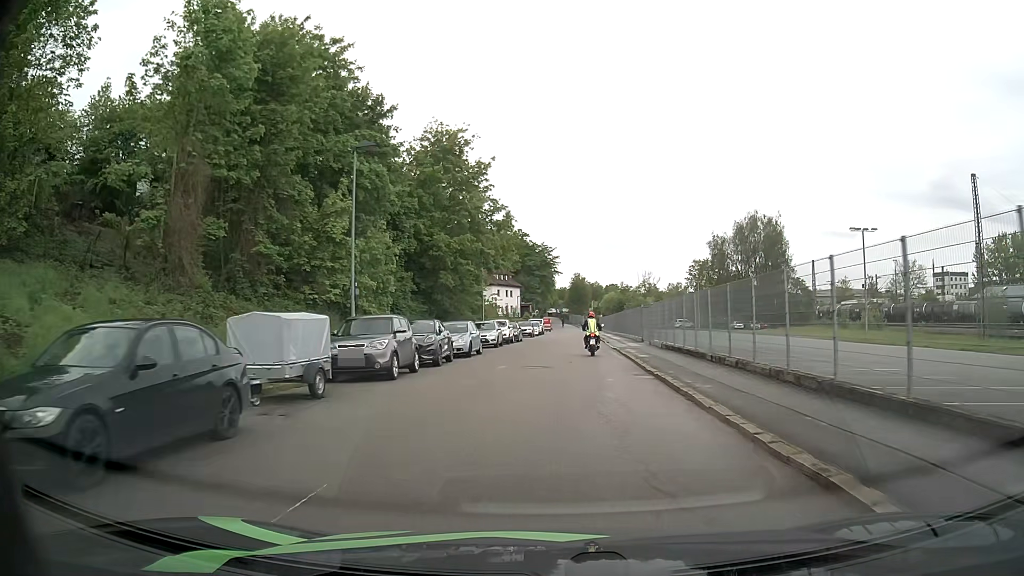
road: residential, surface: asphalt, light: Day
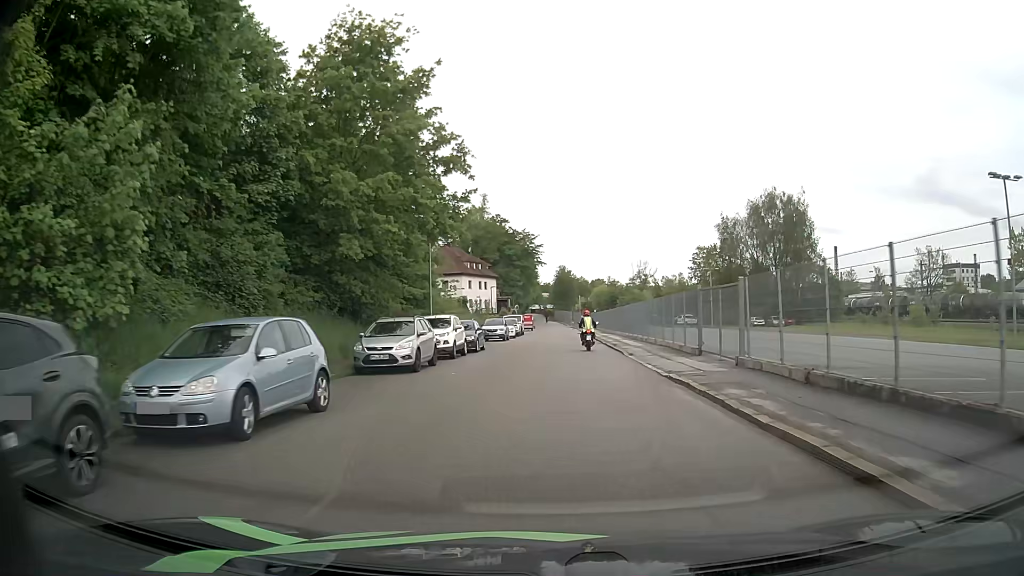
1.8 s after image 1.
(+0.3, +19.4) m; +1°
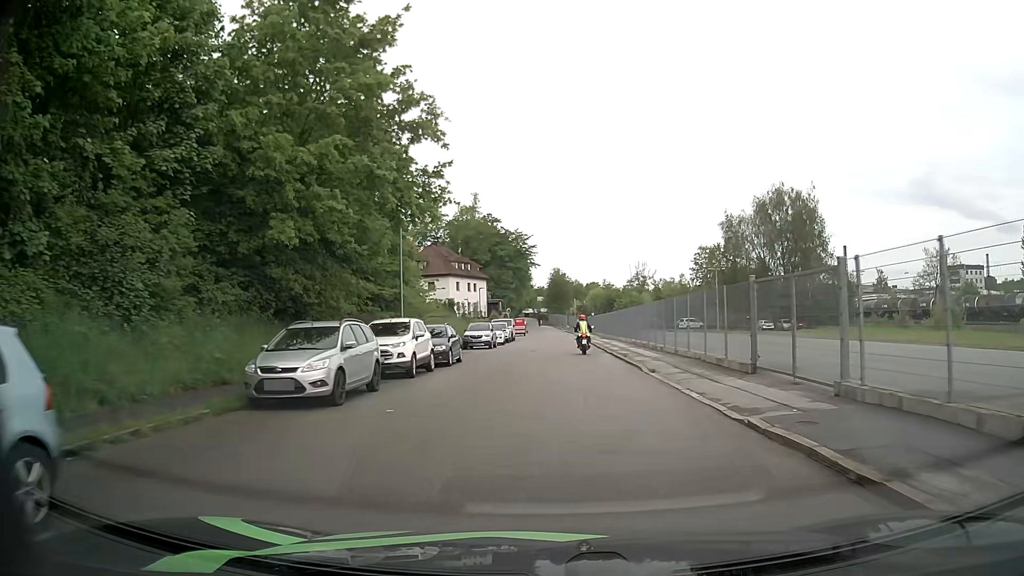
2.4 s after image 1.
(+0.1, +6.6) m; +1°
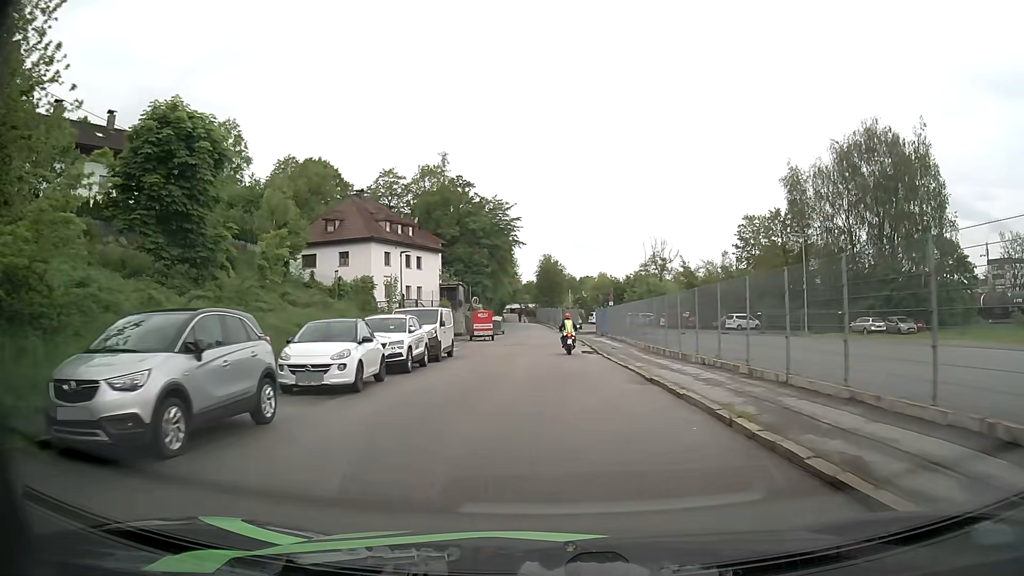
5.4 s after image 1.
(+0.6, +33.9) m; +1°
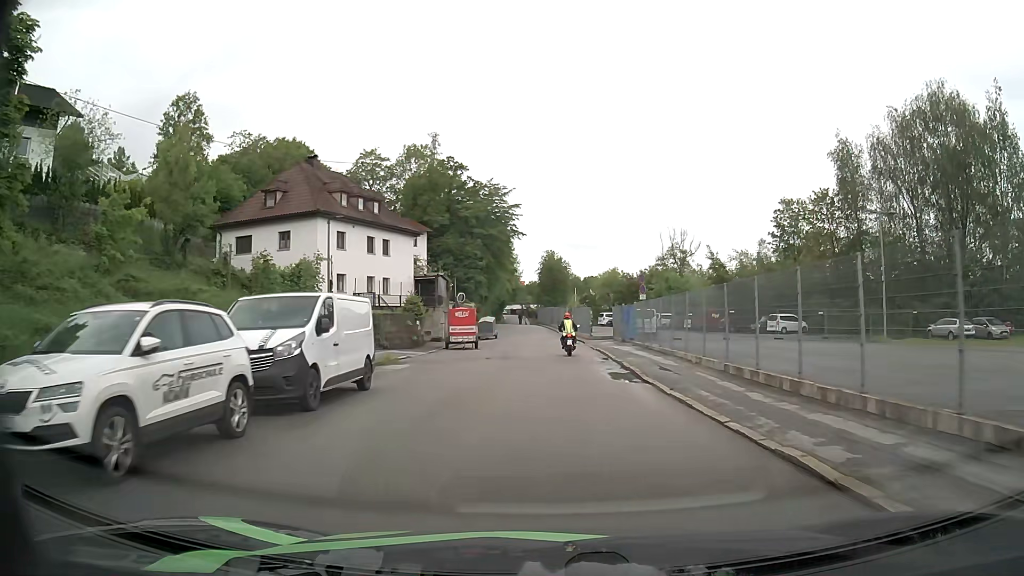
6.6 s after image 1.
(-0.1, +13.2) m; 0°
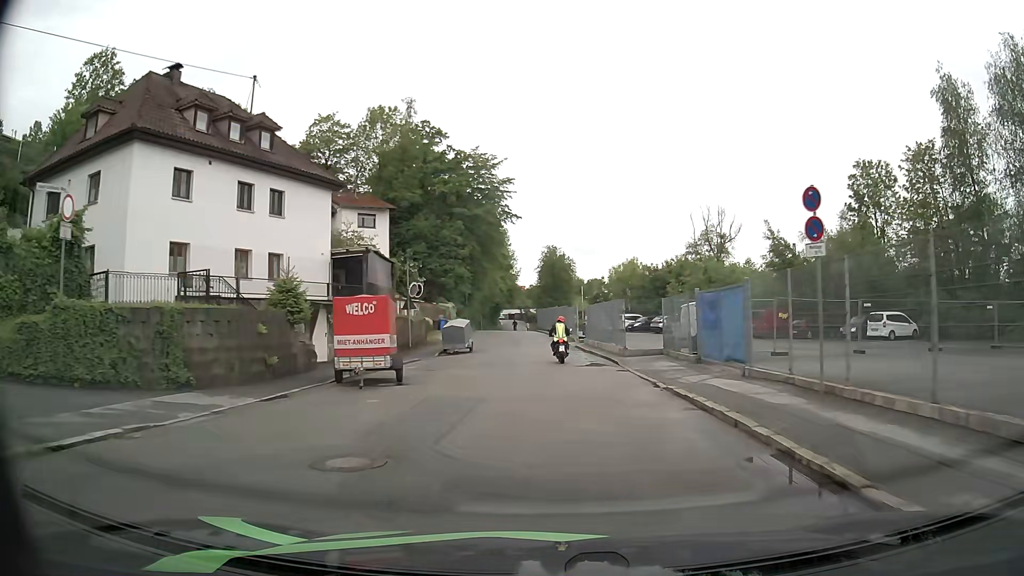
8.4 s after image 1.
(-0.1, +19.6) m; 0°
